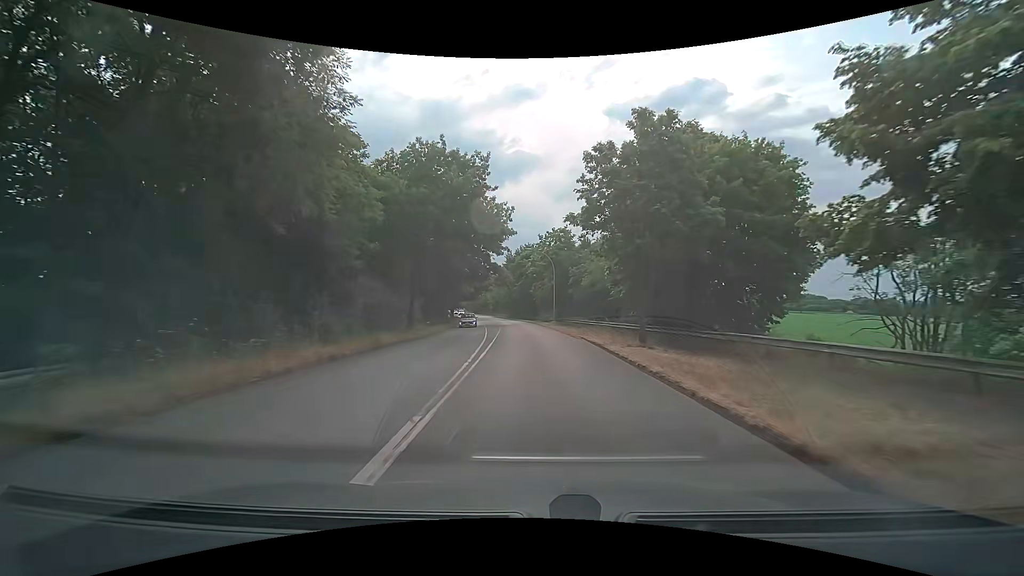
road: secondary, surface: asphalt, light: Day
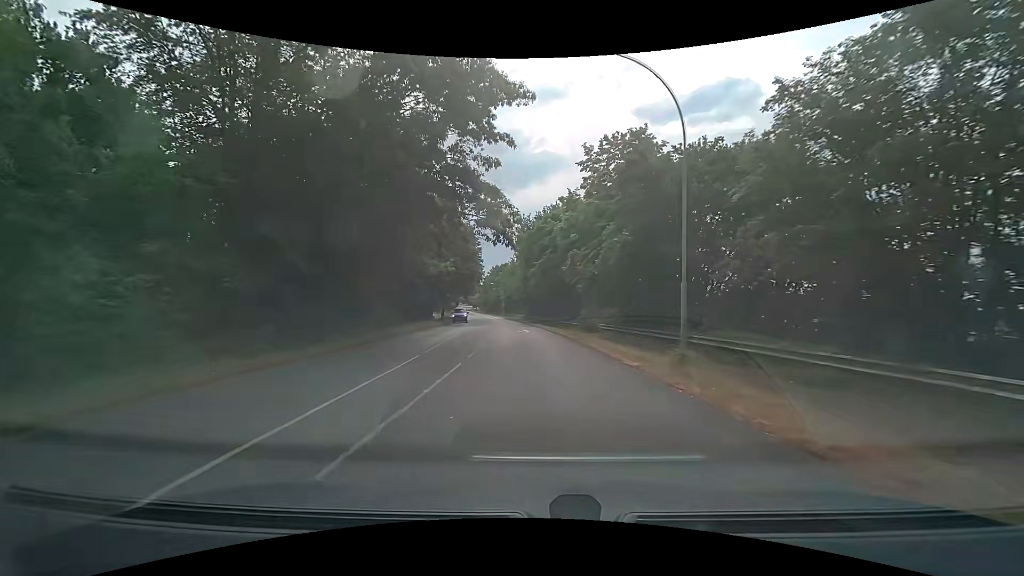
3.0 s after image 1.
(-0.9, +38.4) m; -3°
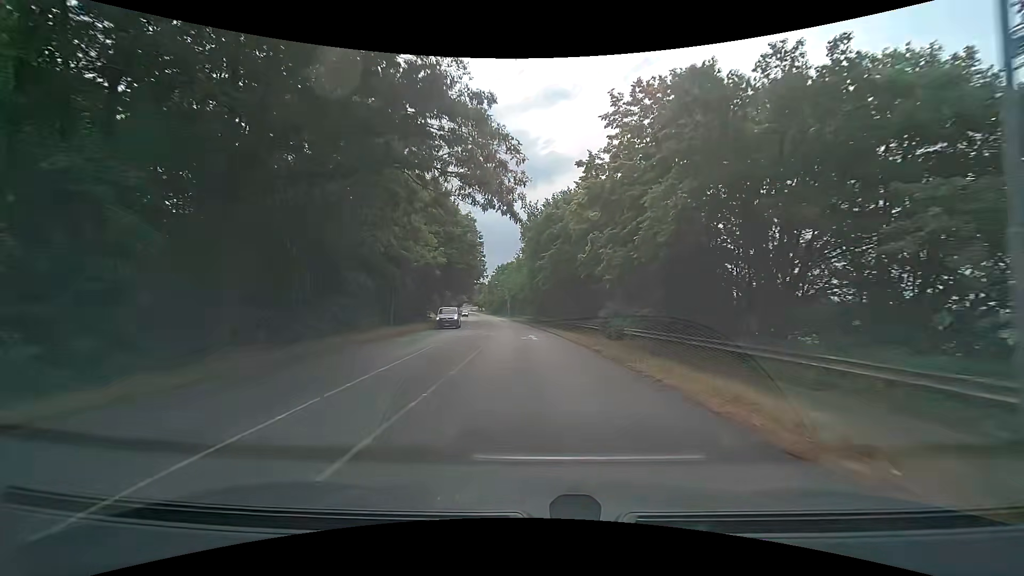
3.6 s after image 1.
(0.0, +7.9) m; 0°
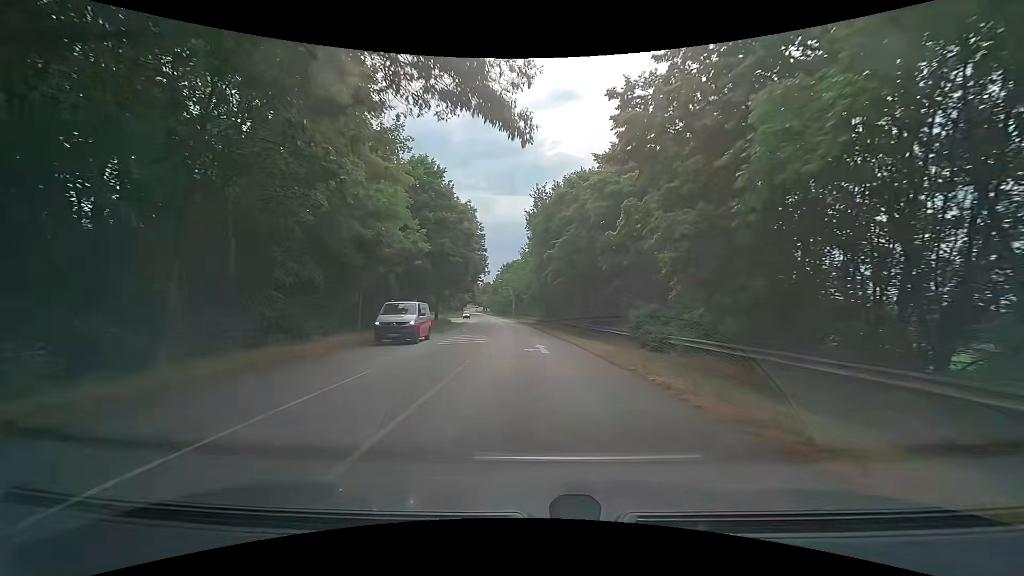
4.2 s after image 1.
(-0.1, +8.0) m; -1°
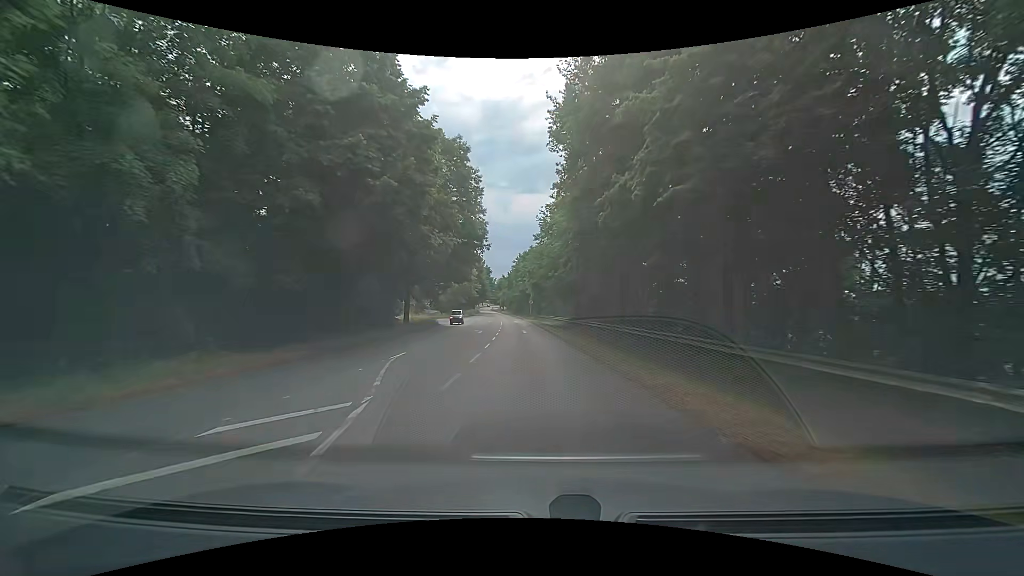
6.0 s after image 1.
(-0.5, +24.6) m; -3°
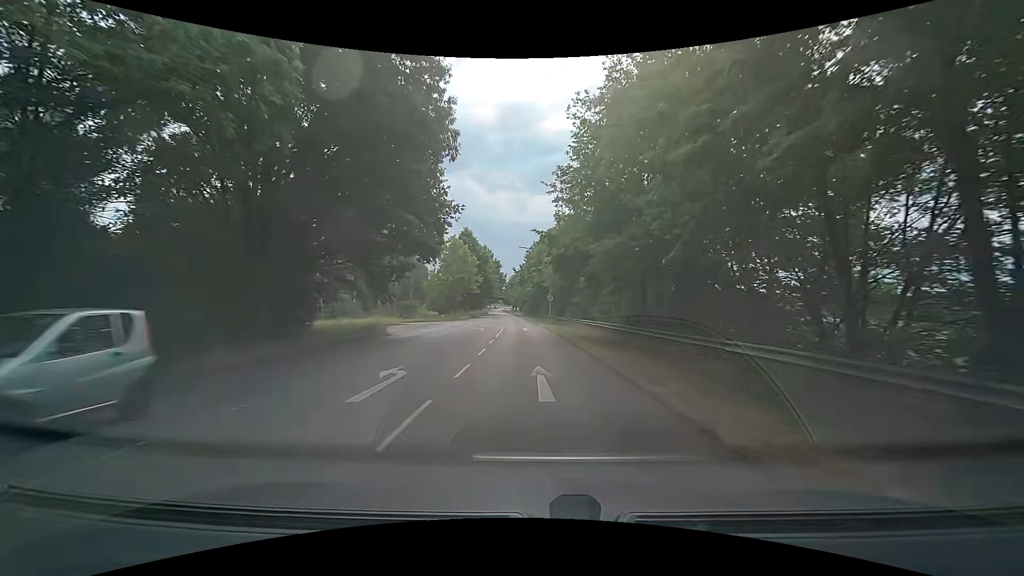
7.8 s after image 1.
(-0.4, +24.4) m; -1°
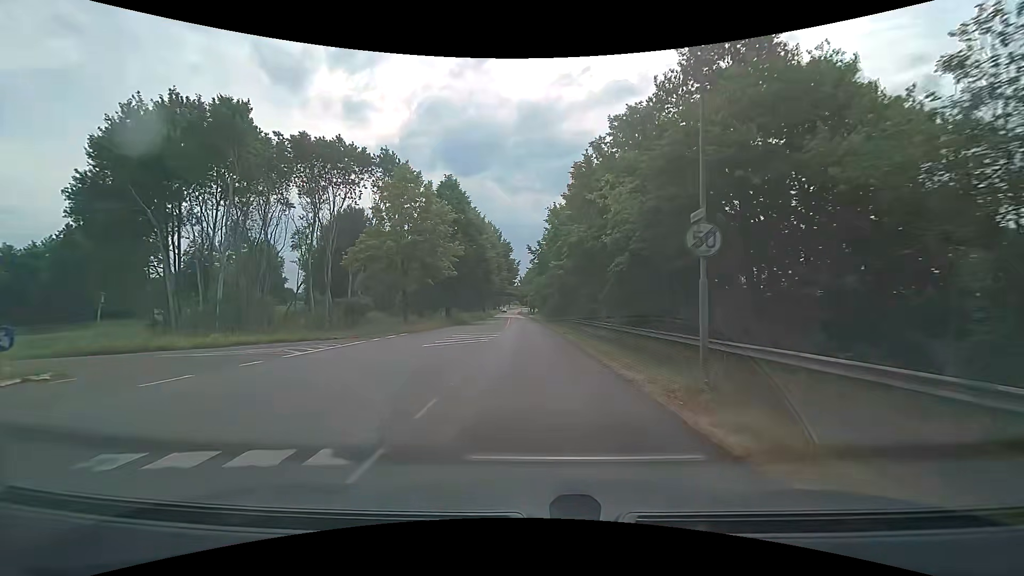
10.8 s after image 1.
(-1.1, +39.5) m; -2°
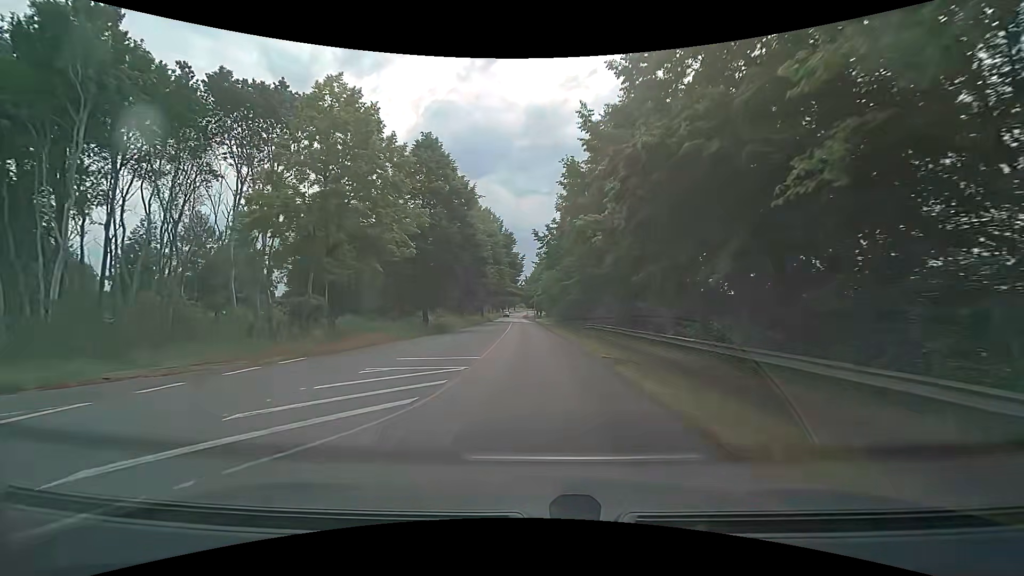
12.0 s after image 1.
(-0.2, +15.5) m; -1°
(0, +10) (0, +20) (0, +30) (0, +40) (-1, +50) (-1, +60) (-1, +70) (-1, +80) (-2, +90) (-2, +100) m
